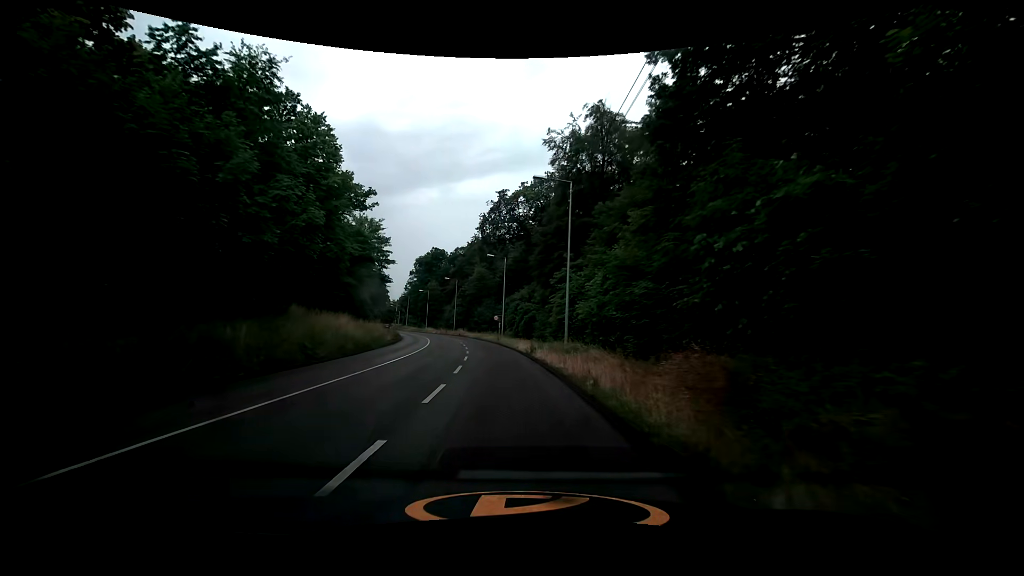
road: secondary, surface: asphalt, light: Day
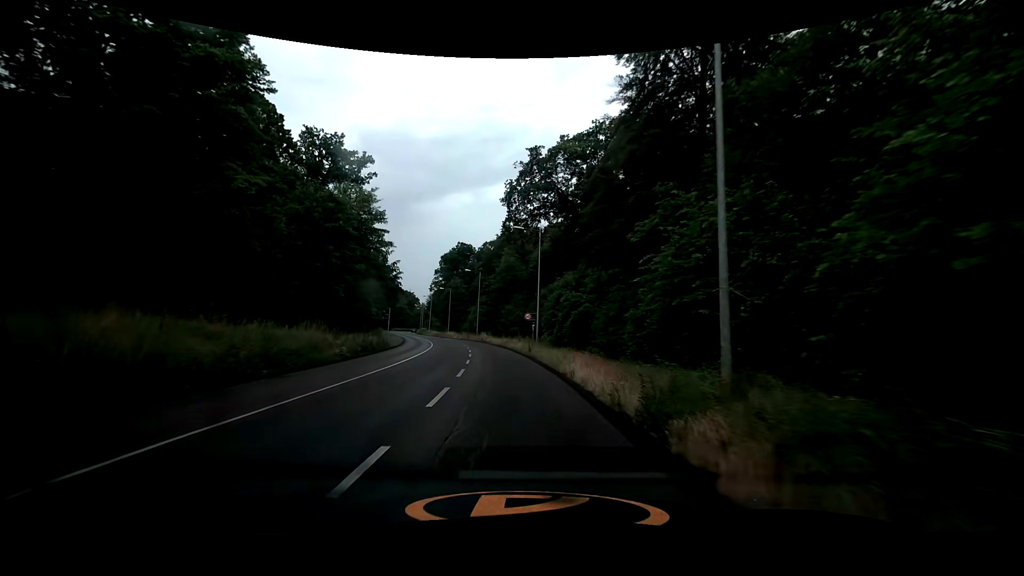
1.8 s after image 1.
(-0.7, +18.8) m; -4°
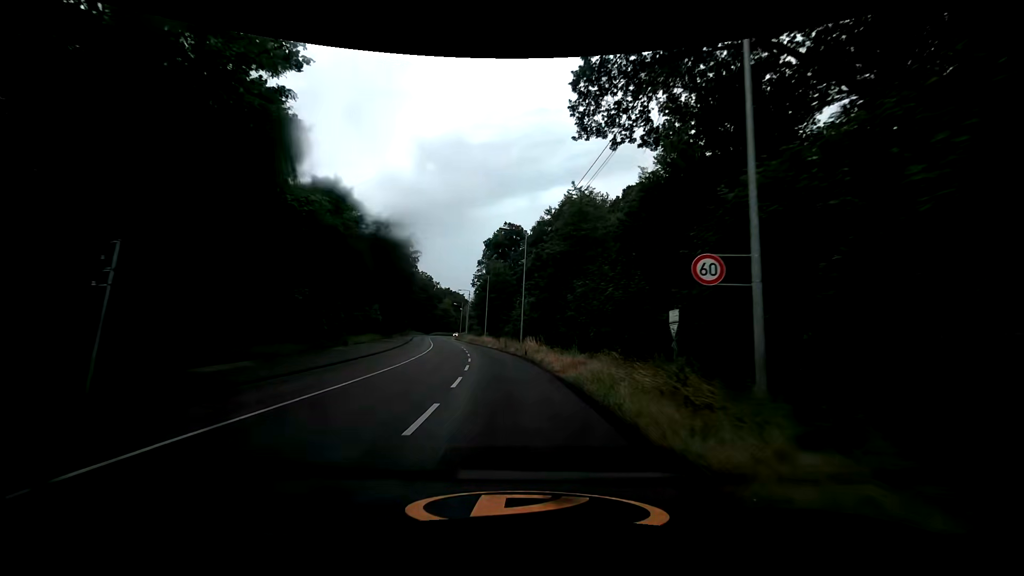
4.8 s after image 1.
(-1.9, +33.5) m; -6°
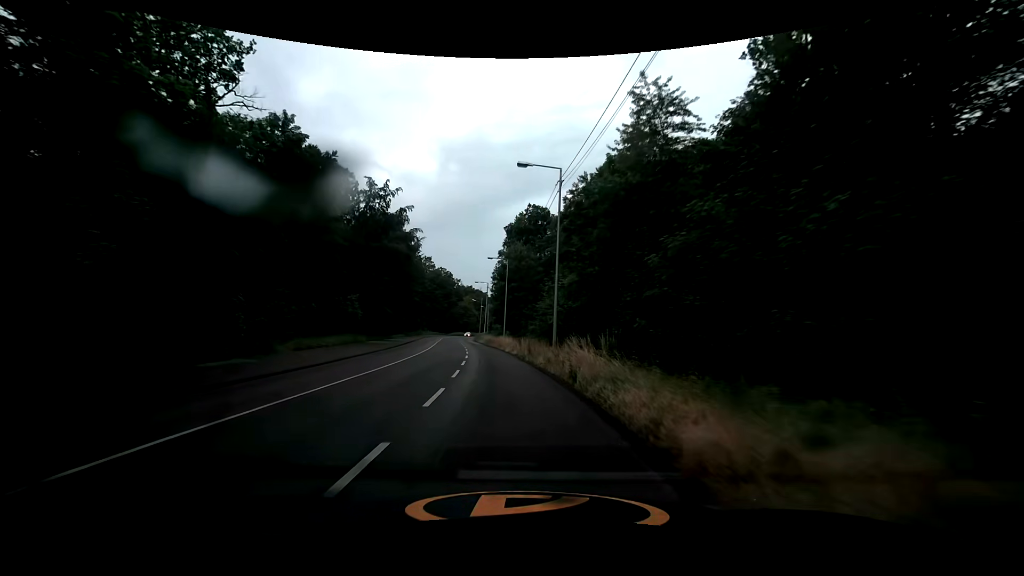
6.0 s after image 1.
(-0.5, +16.3) m; -3°
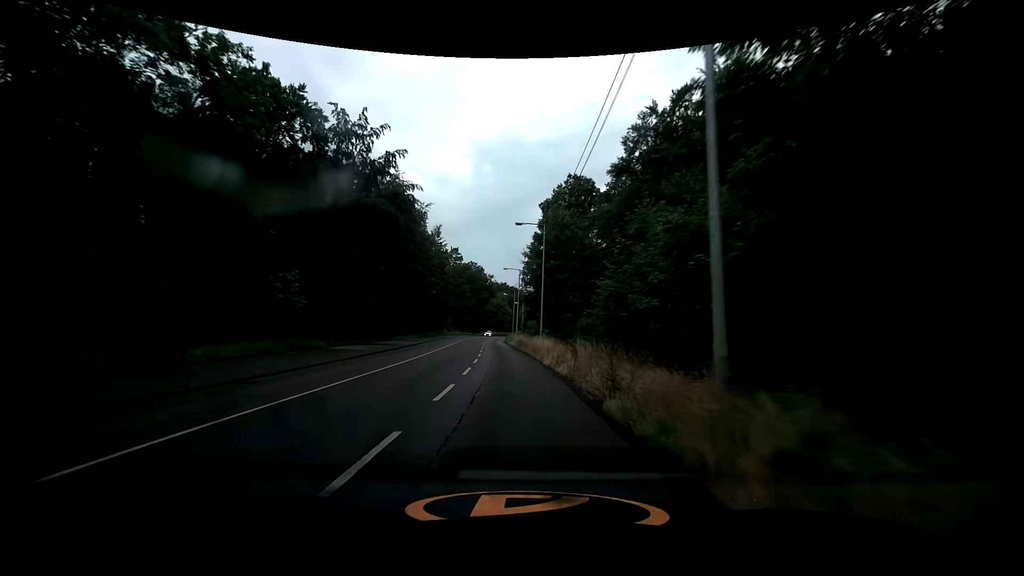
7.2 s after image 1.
(-0.5, +18.1) m; -4°
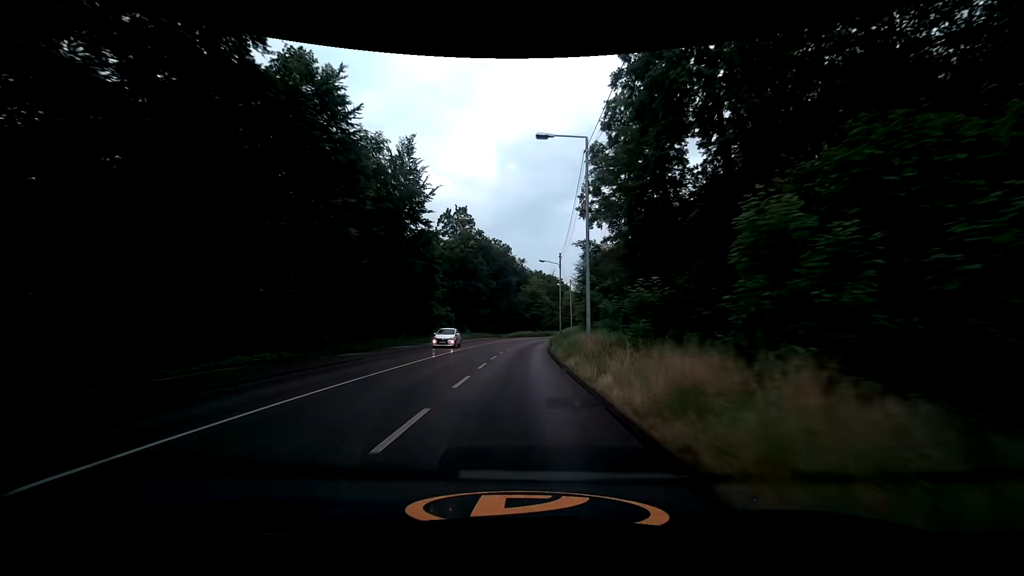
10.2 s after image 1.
(-2.7, +47.3) m; -5°
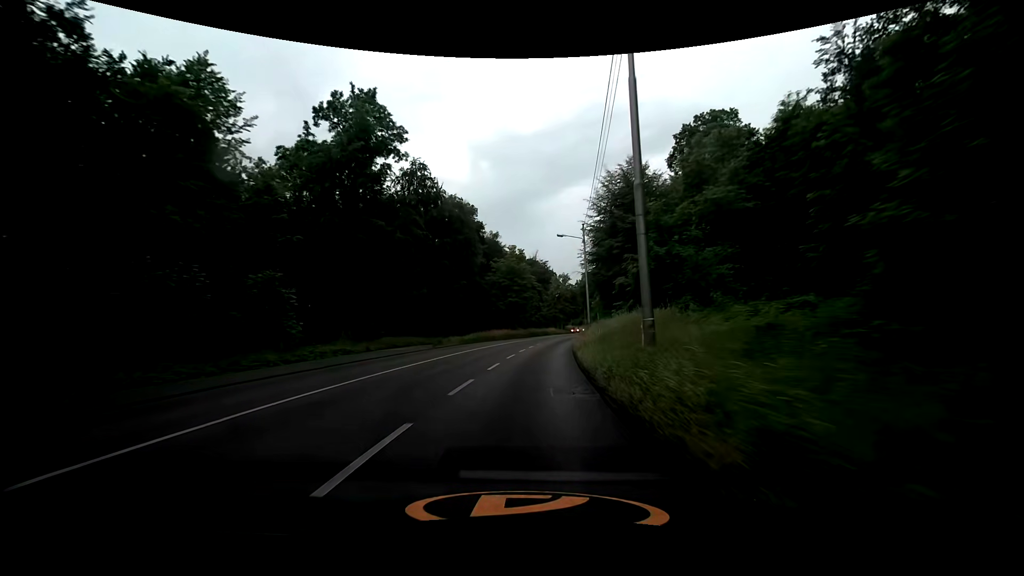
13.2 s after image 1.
(+0.9, +44.5) m; +3°
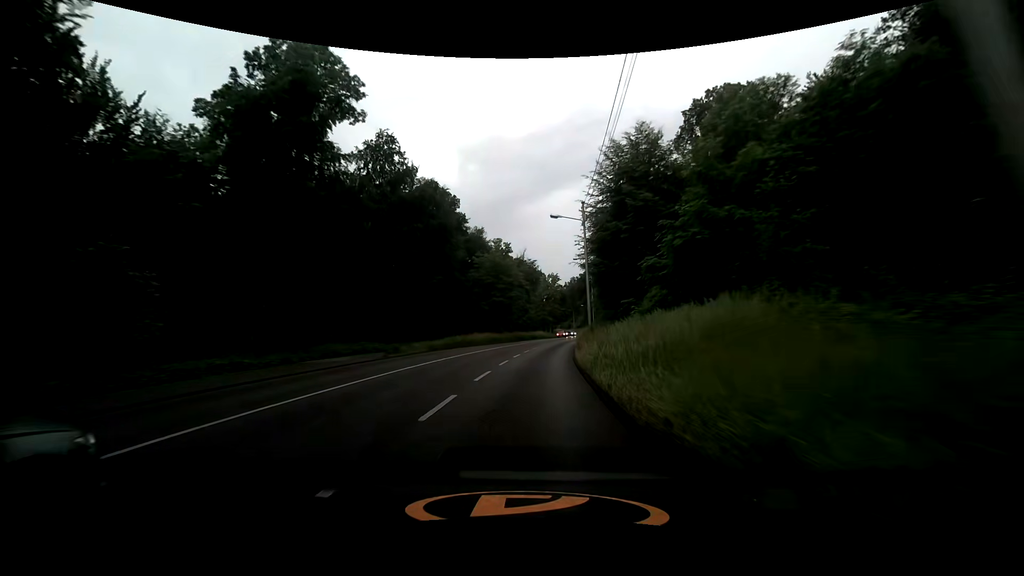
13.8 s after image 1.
(+0.1, +8.8) m; +2°
(0, +10) (+1, +20) (+1, +30) (+2, +40) (+3, +50) (+4, +60) (+6, +70) (+7, +80) (+9, +89) (+11, +99) m
